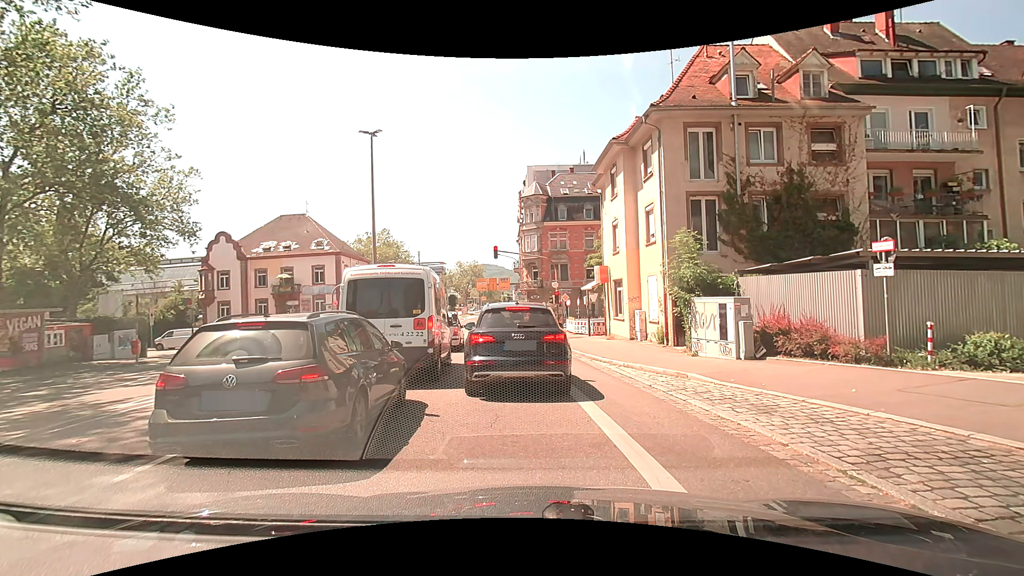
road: secondary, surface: asphalt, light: Day
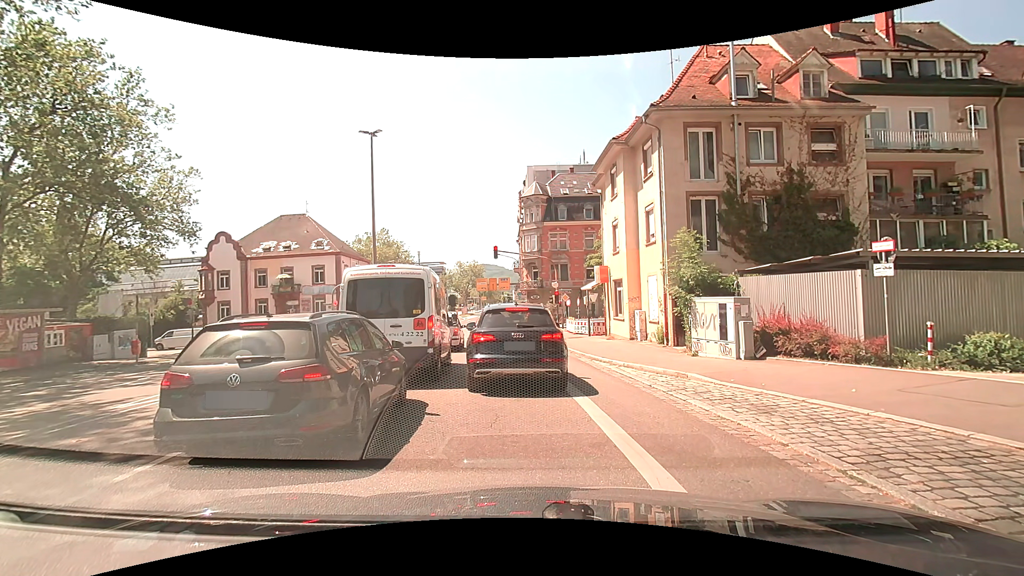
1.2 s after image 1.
(0.0, 0.0) m; 0°
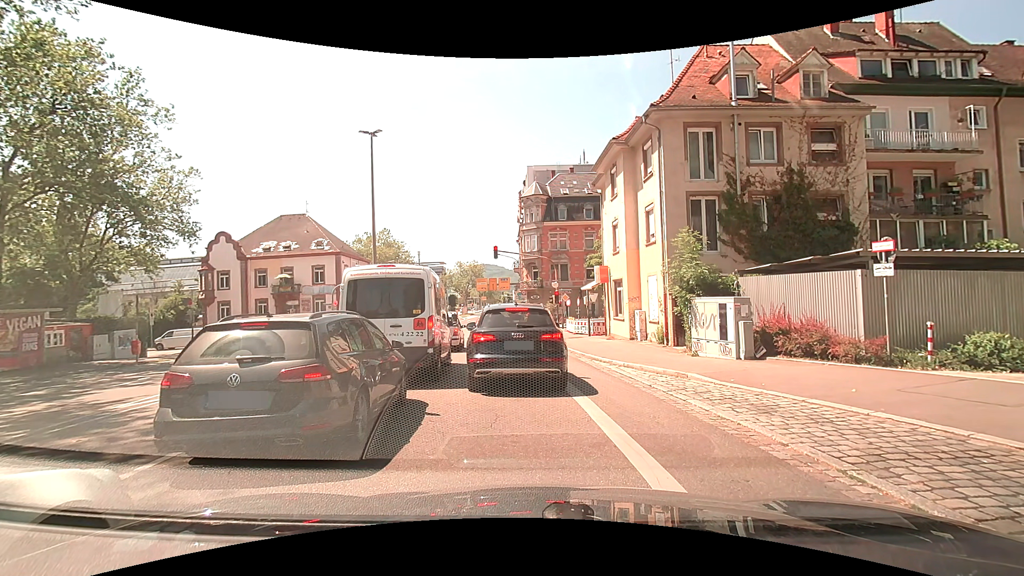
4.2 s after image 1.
(0.0, 0.0) m; 0°
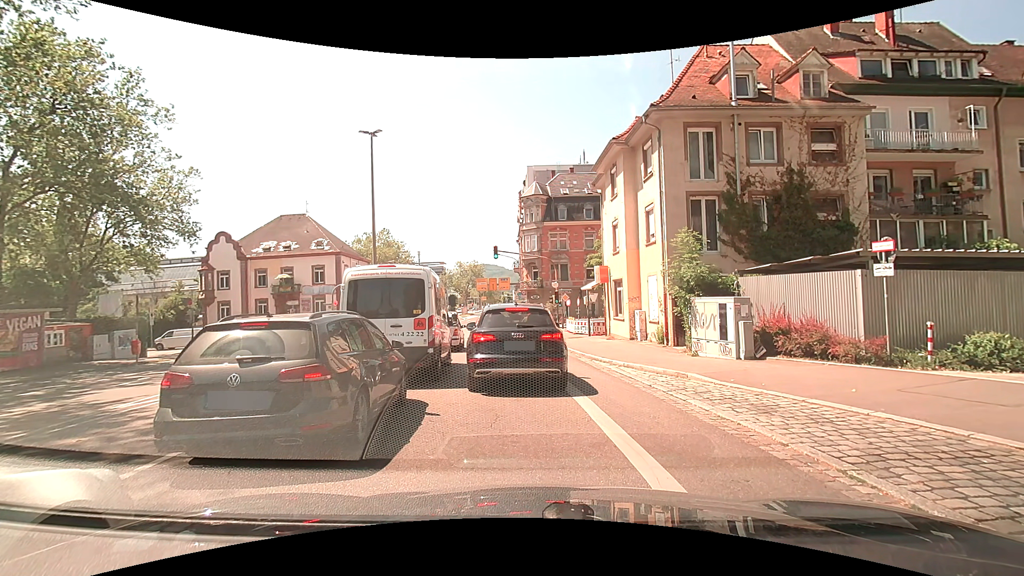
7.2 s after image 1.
(0.0, 0.0) m; 0°
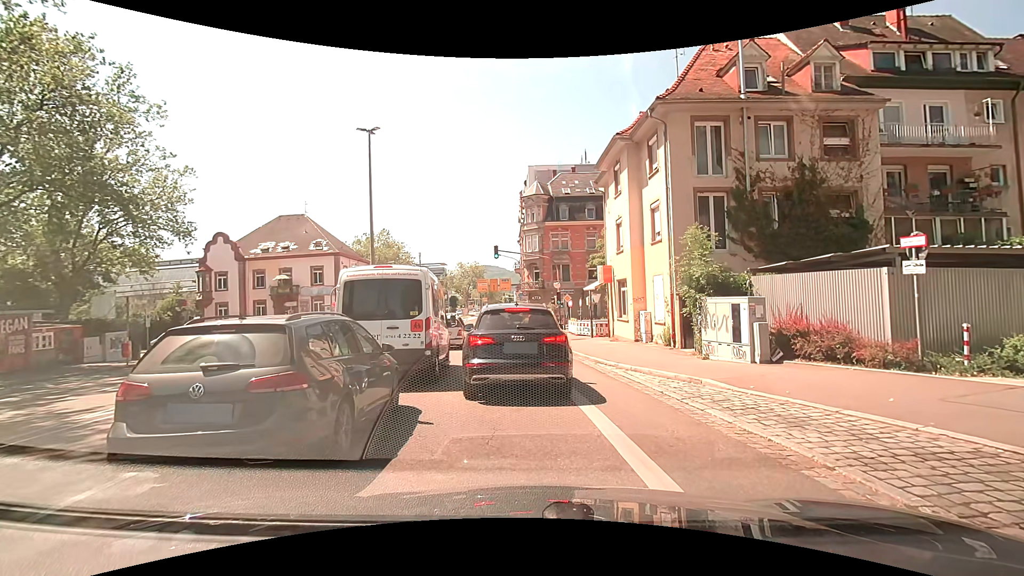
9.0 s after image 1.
(0.0, +0.8) m; 0°
